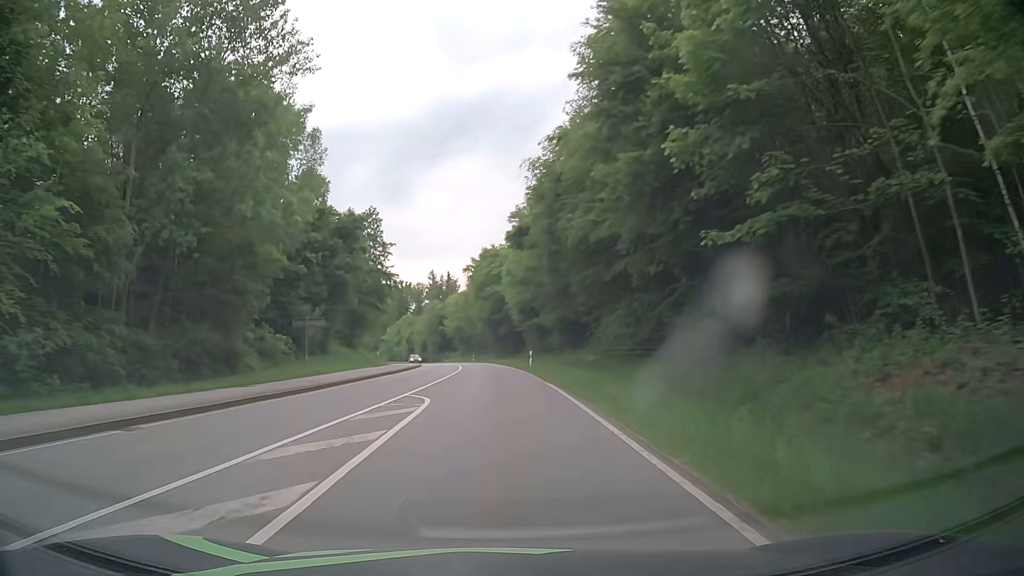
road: secondary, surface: asphalt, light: Day
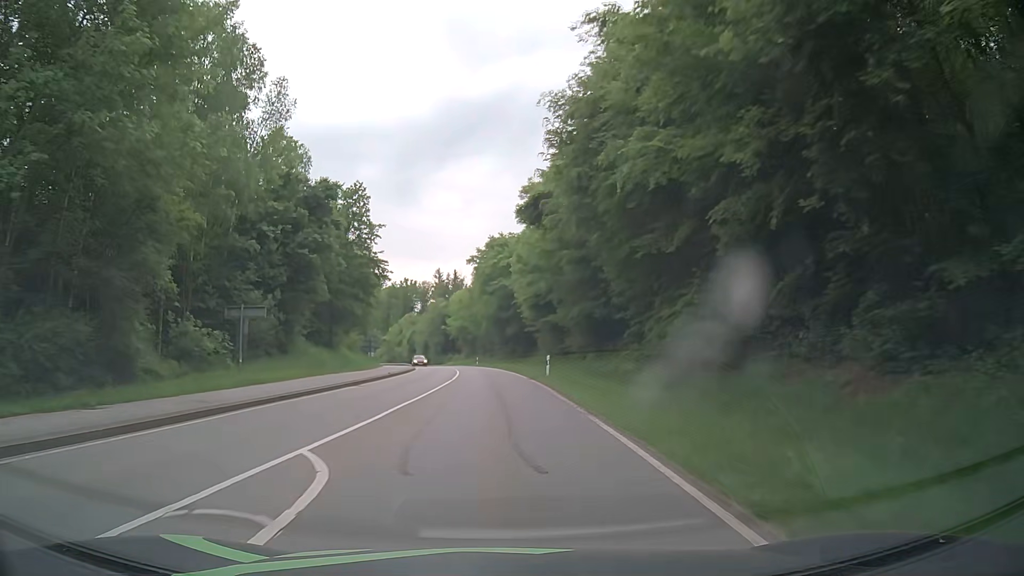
(0.0, +10.5) m; -1°
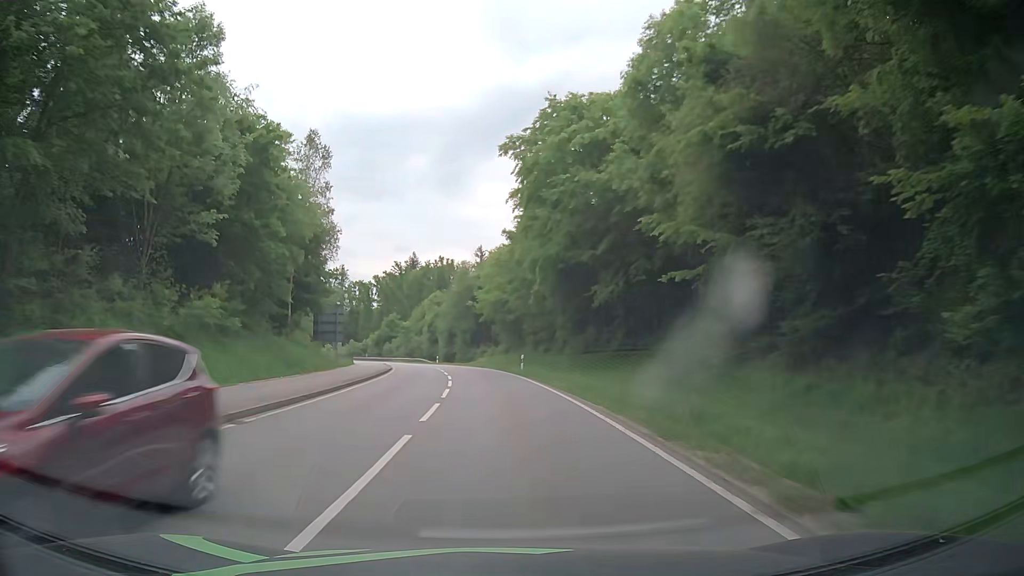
(-1.2, +42.2) m; -4°
(0, +10) (0, +20) (-1, +30) (-2, +40) (-3, +50) (-4, +60) (-6, +70) (-8, +79) (-11, +89) (-13, +99) m
